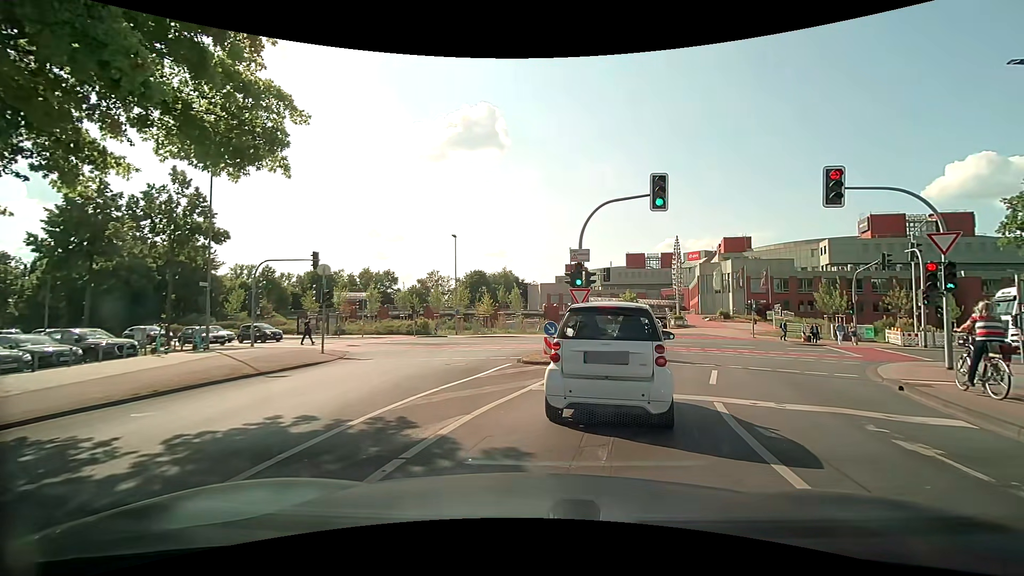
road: tertiary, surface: asphalt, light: Day
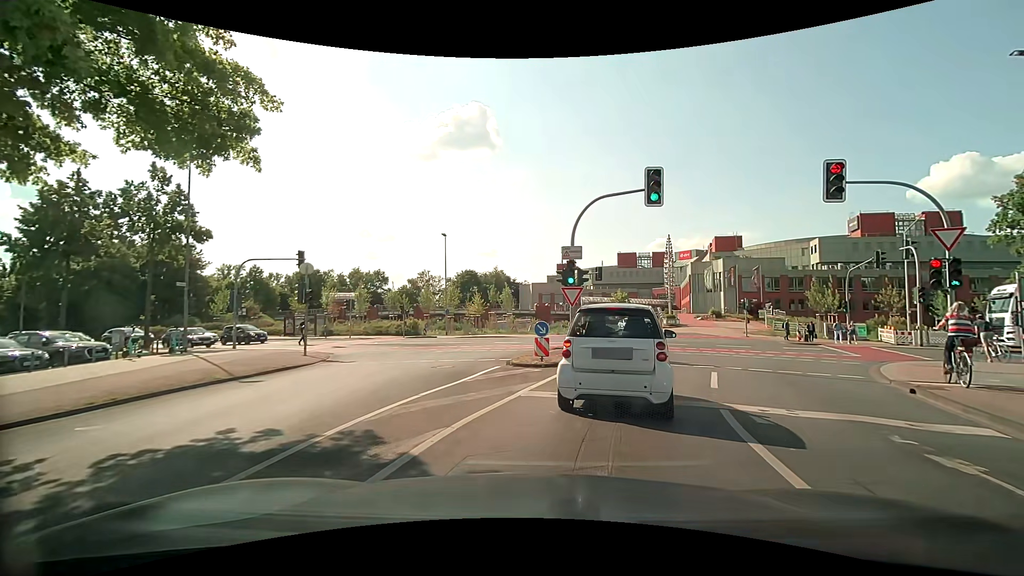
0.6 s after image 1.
(0.0, +0.8) m; +3°
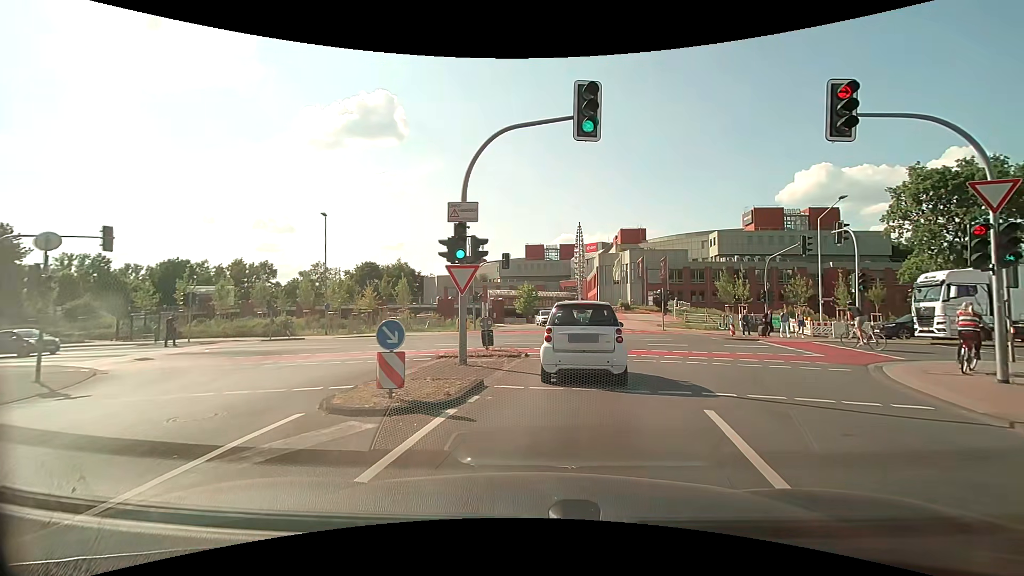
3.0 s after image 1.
(+0.7, +6.7) m; +11°
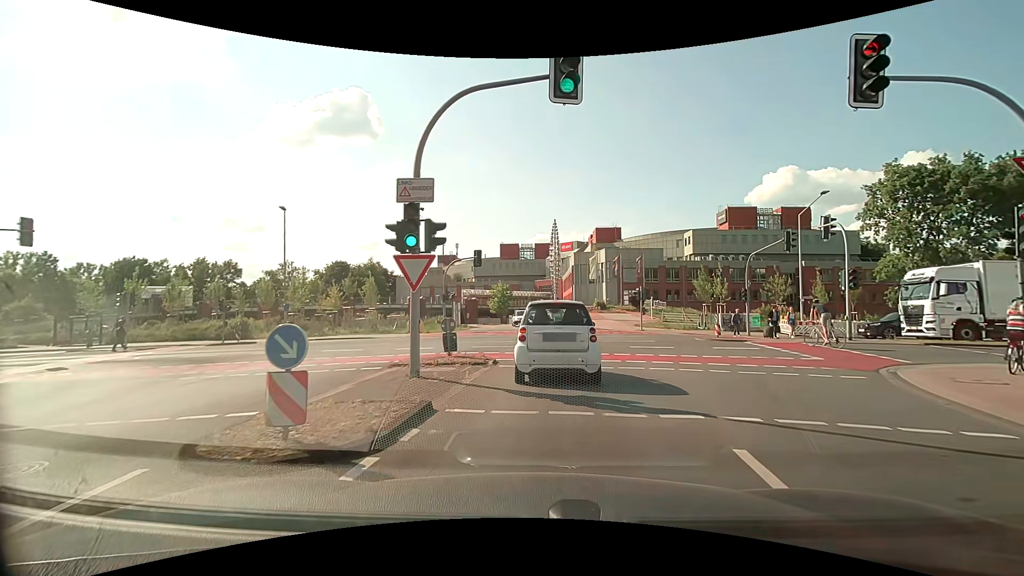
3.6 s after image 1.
(0.0, +2.1) m; +4°
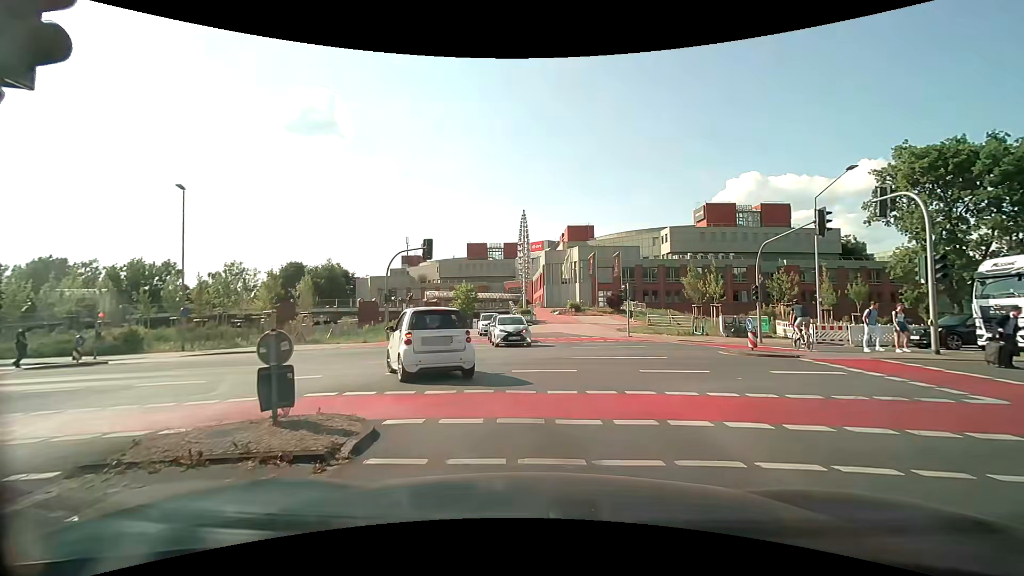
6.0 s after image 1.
(+0.2, +7.5) m; +2°
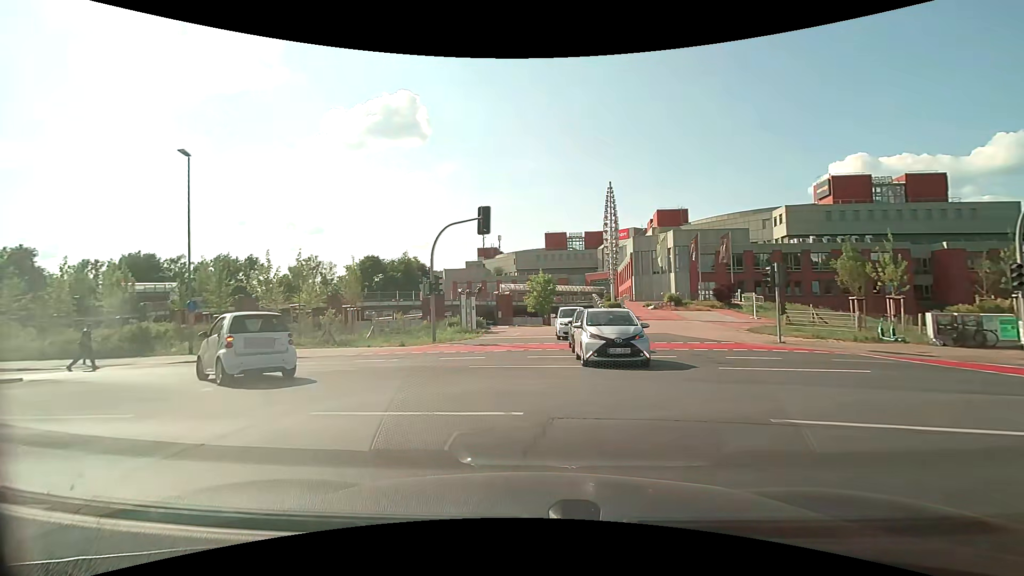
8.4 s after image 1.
(-0.3, +9.0) m; -8°
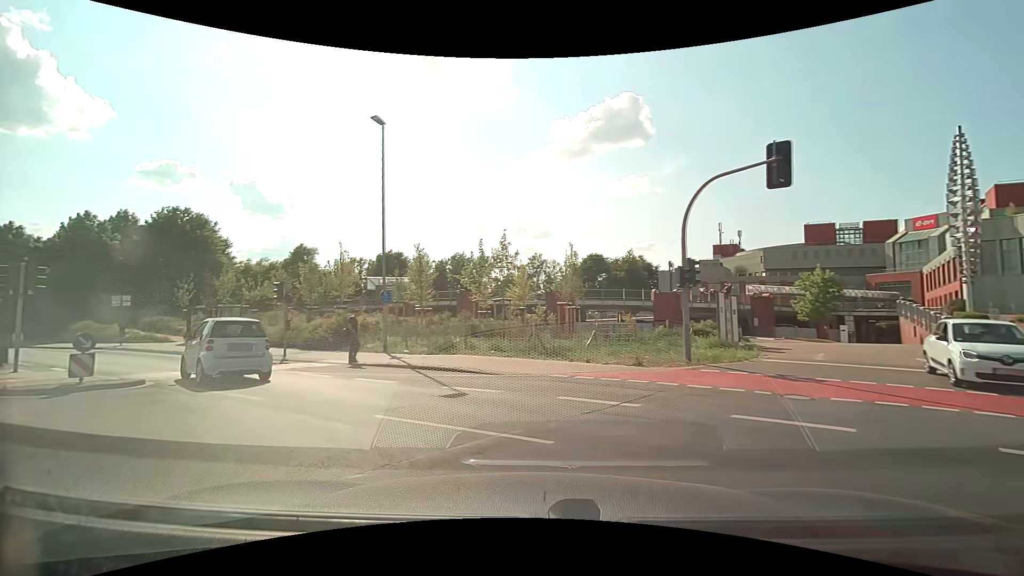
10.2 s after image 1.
(-1.6, +8.3) m; -24°
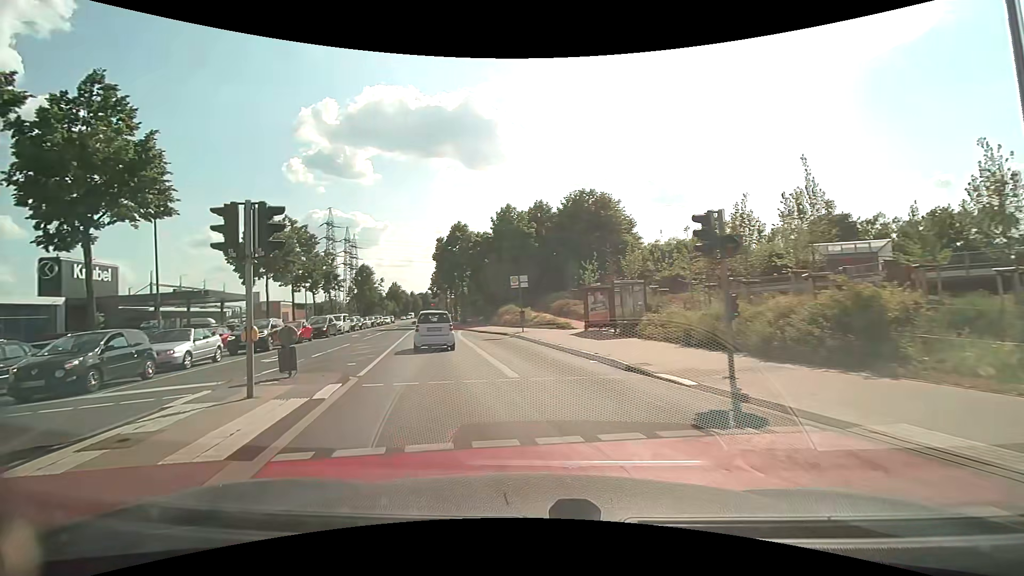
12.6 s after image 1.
(-5.5, +12.6) m; -45°
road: secondary
(-1, +10) (-4, +20) (-6, +29) (-8, +39) (-11, +49) (-13, +59) (-15, +68) (-17, +78) (-20, +88) (-23, +97) m
